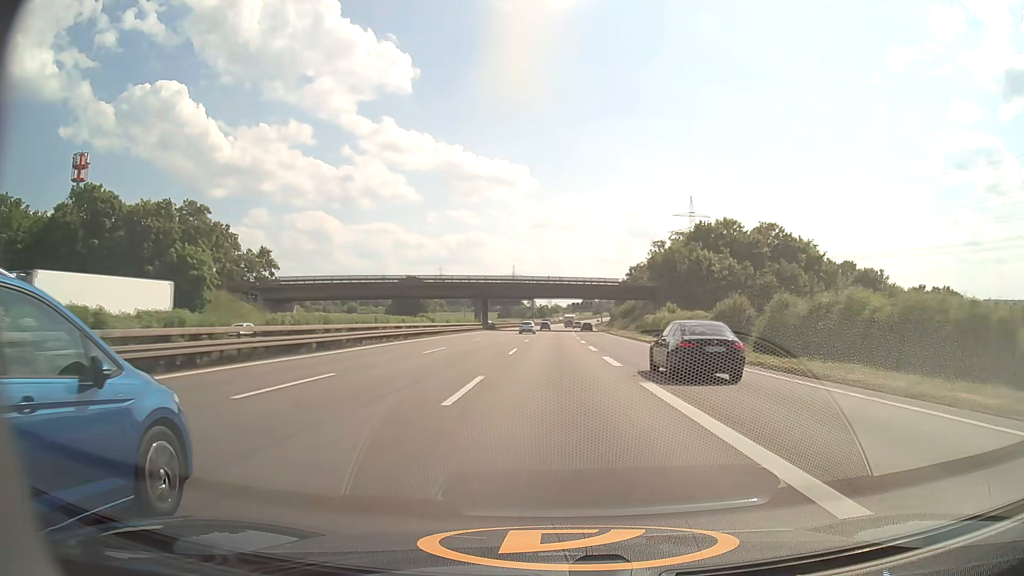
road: motorway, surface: asphalt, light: Day
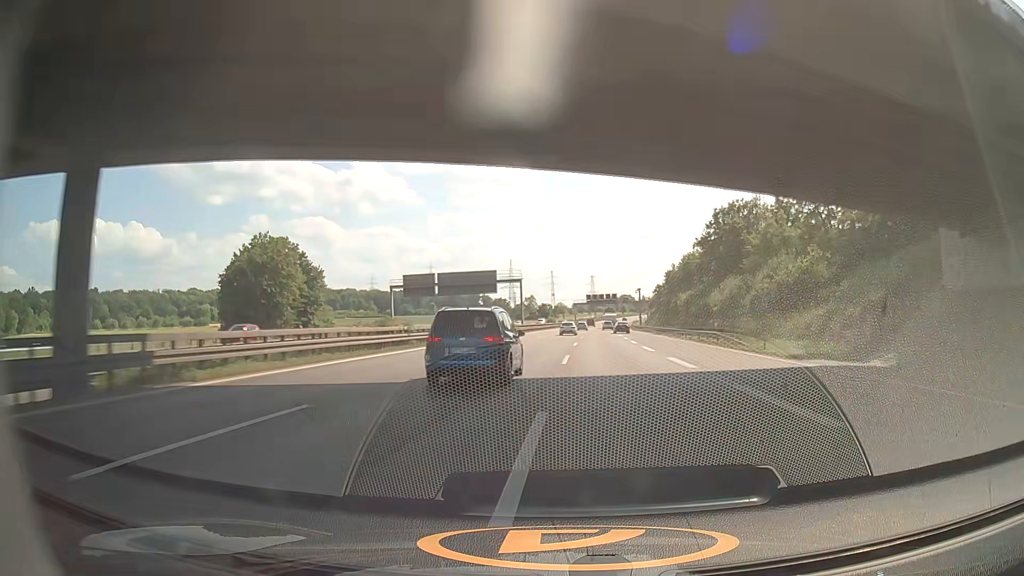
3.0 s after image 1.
(-0.3, +96.5) m; 0°
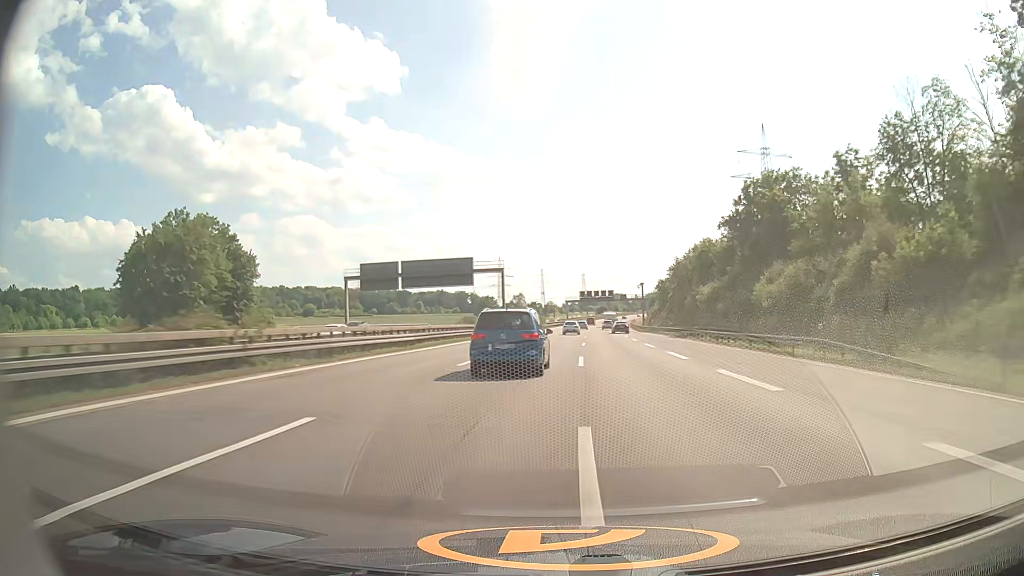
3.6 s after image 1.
(+0.2, +19.2) m; +1°
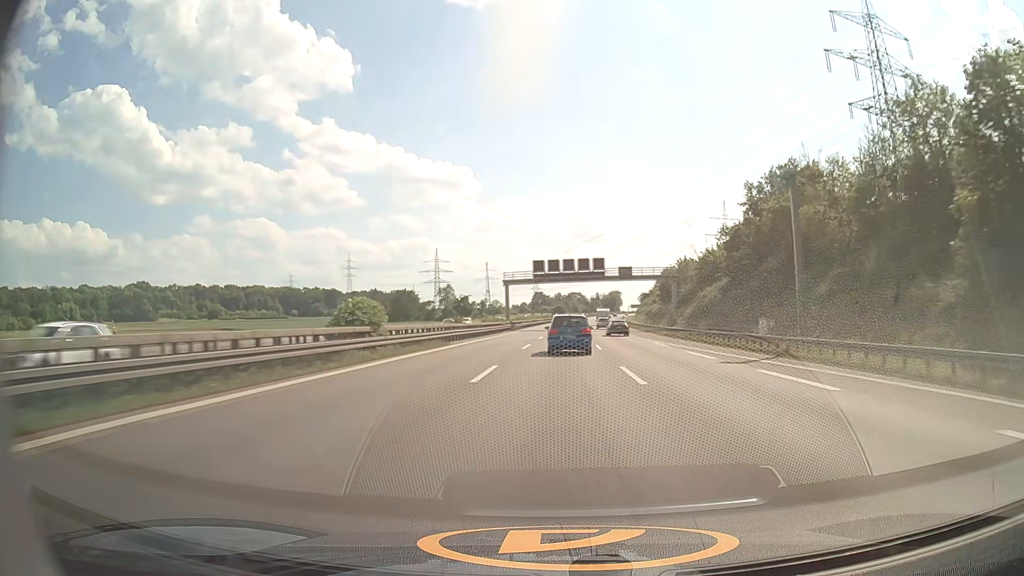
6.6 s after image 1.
(+3.3, +95.9) m; +4°
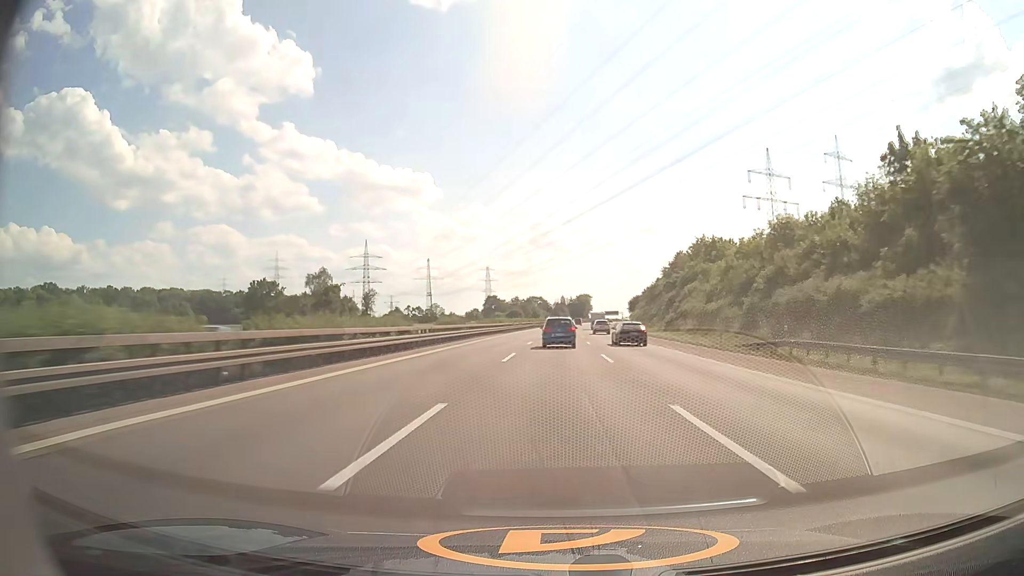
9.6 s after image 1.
(+3.2, +98.7) m; +3°
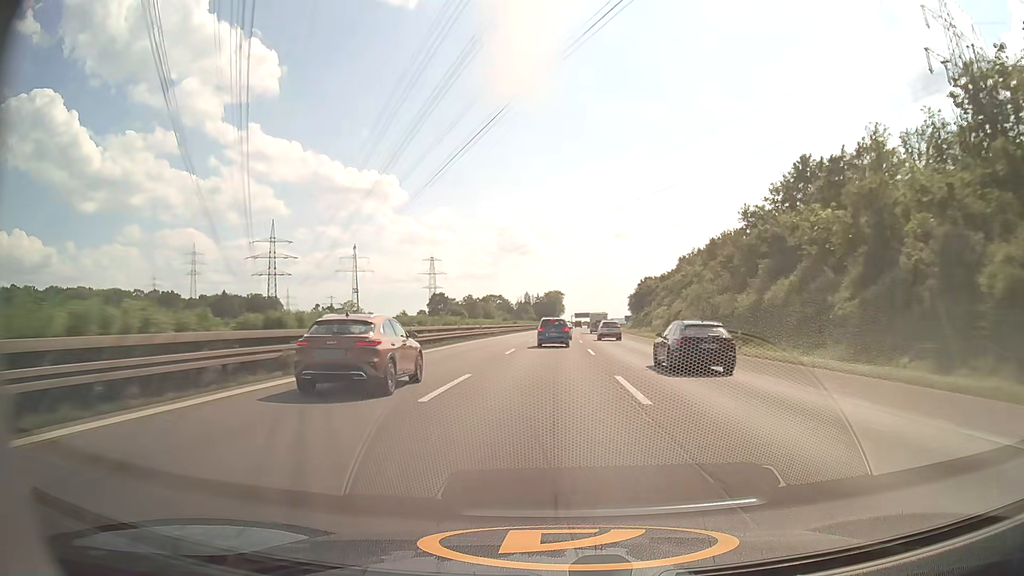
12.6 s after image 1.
(+3.2, +101.6) m; +3°
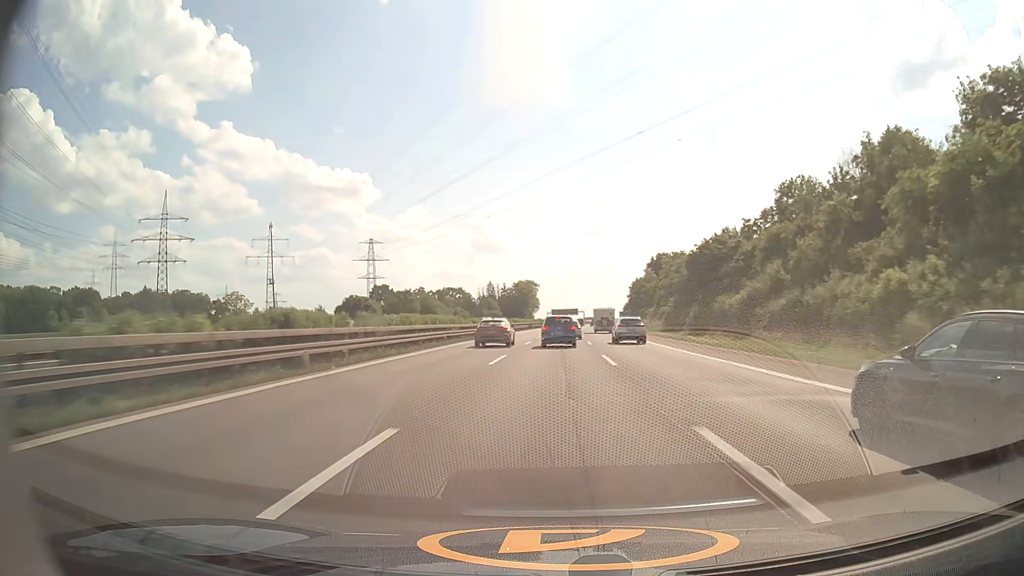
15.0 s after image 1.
(+1.2, +80.2) m; +2°
